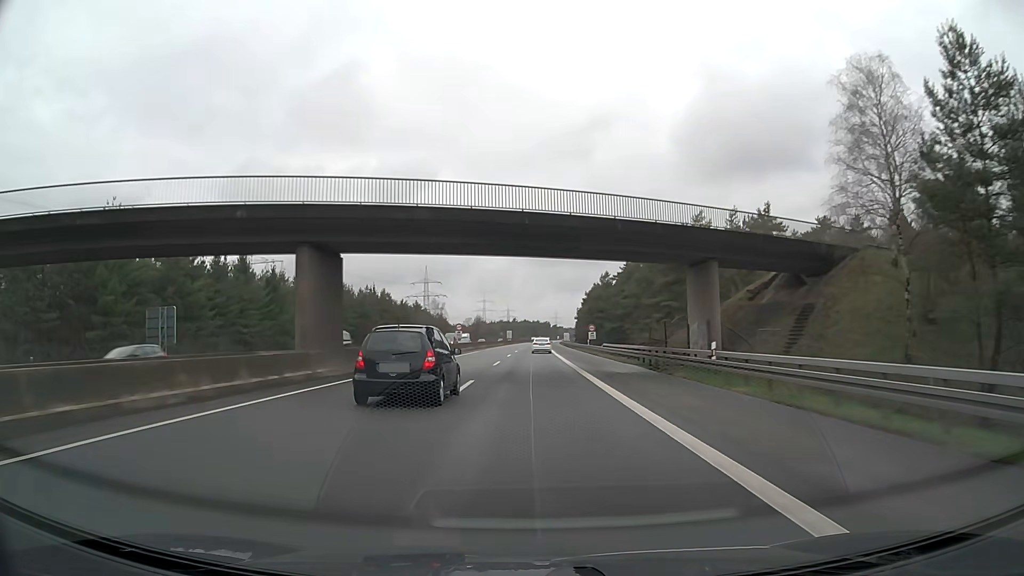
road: motorway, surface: asphalt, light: Day
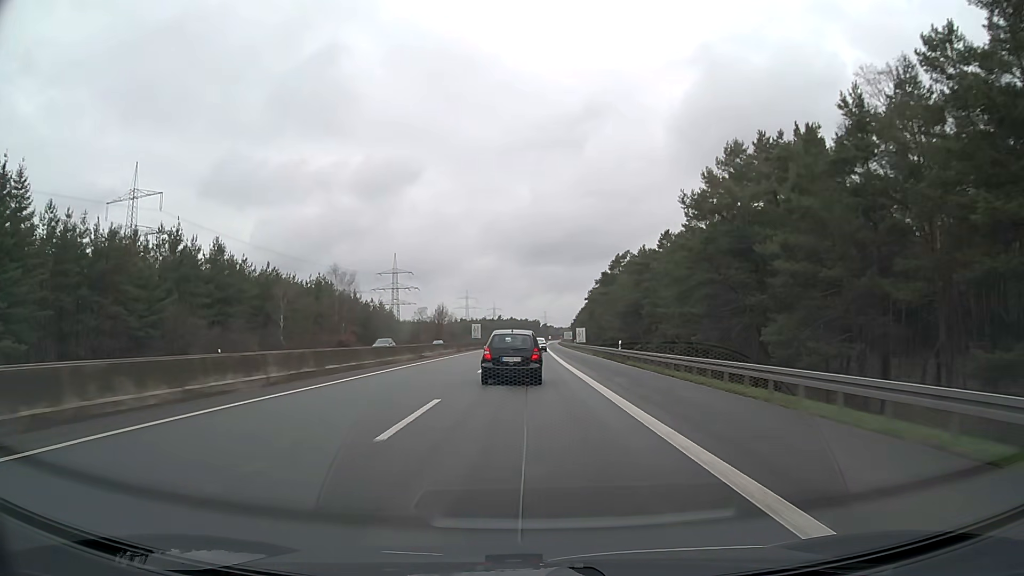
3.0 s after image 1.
(+0.5, +79.0) m; +1°
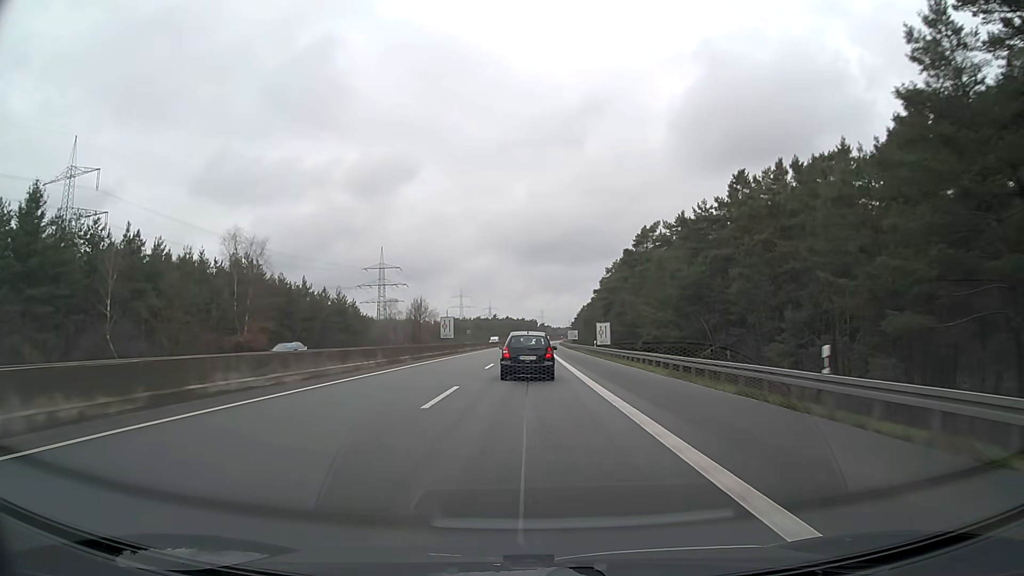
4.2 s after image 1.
(0.0, +31.7) m; 0°
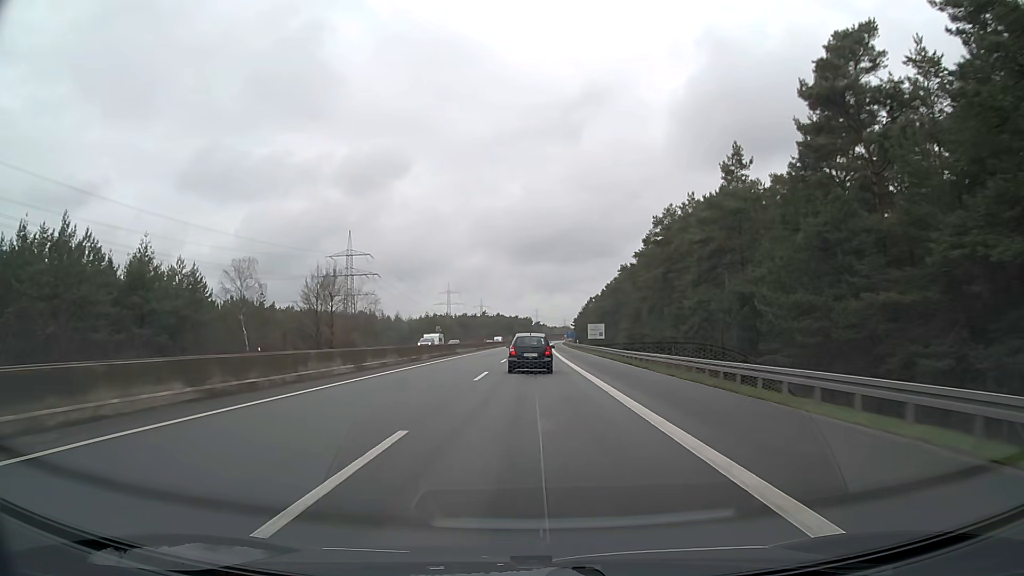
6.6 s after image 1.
(+0.3, +63.4) m; +1°
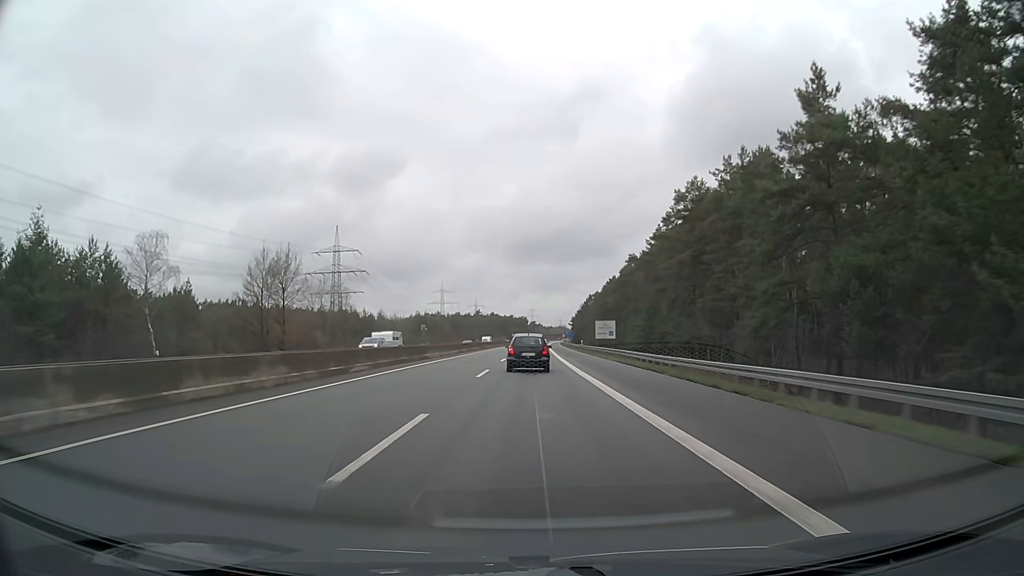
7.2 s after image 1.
(0.0, +15.9) m; 0°
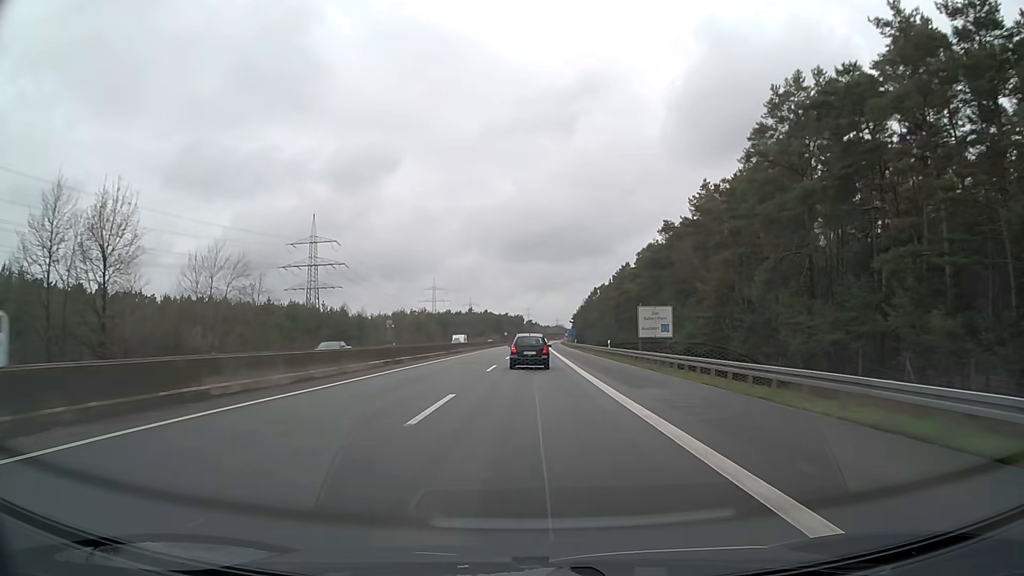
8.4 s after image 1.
(+0.1, +31.7) m; 0°
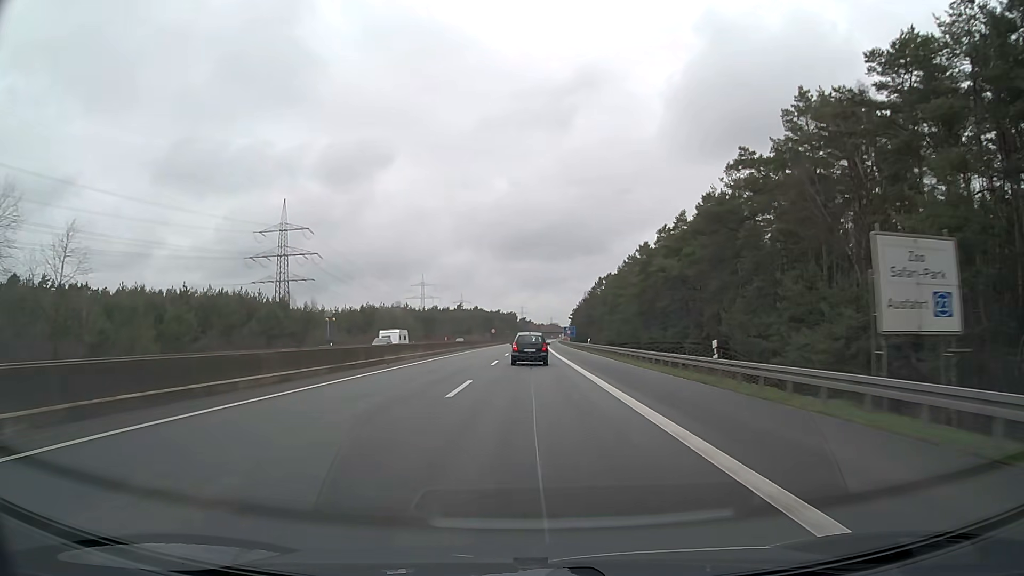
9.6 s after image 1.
(+0.1, +31.4) m; +1°
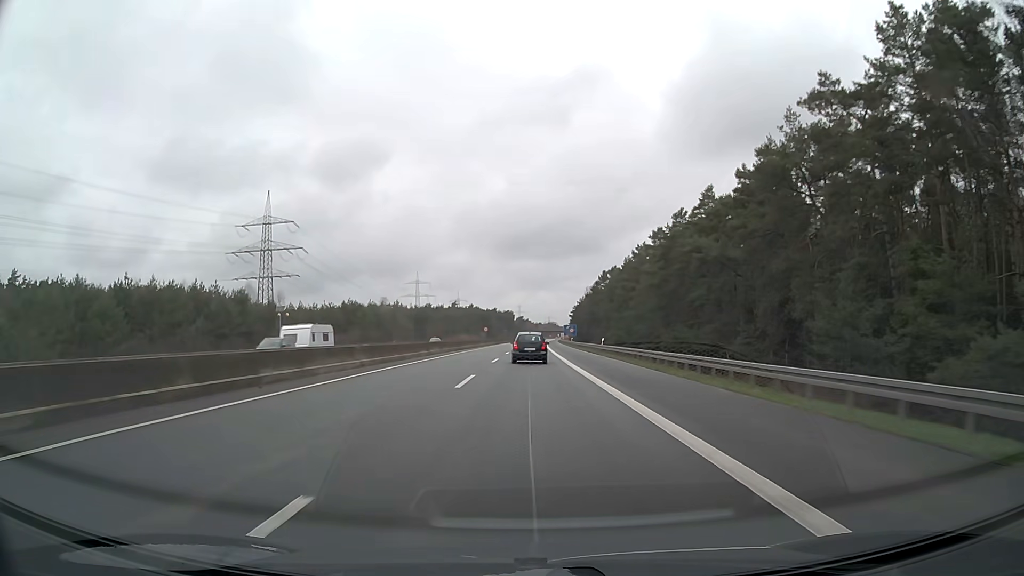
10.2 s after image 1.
(0.0, +15.4) m; 0°
(0, +10) (0, +20) (0, +30) (0, +40) (0, +50) (0, +60) (0, +70) (0, +80) (+1, +90) (+1, +100) m
